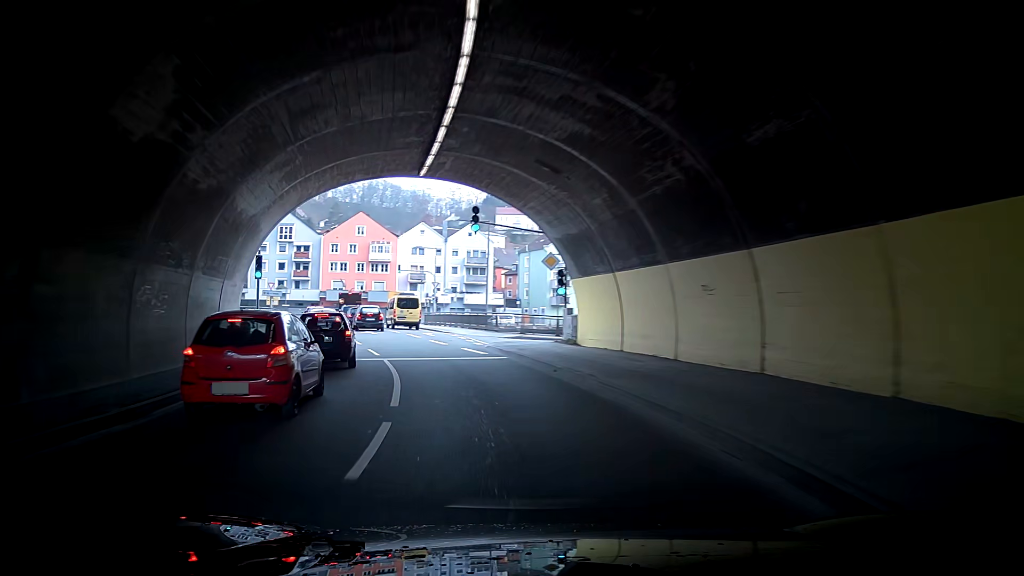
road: primary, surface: asphalt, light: Day
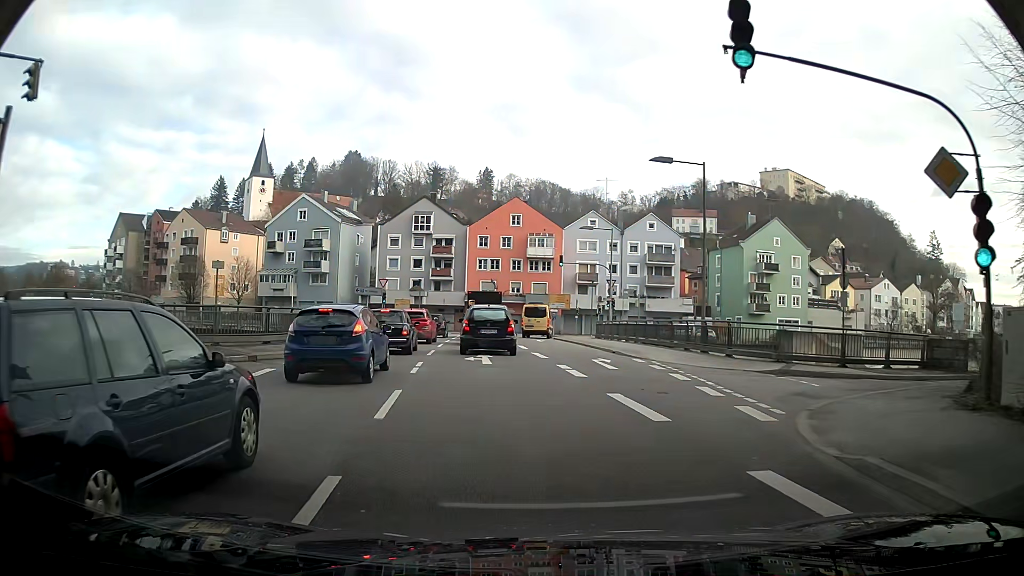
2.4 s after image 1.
(-1.2, +19.4) m; -14°
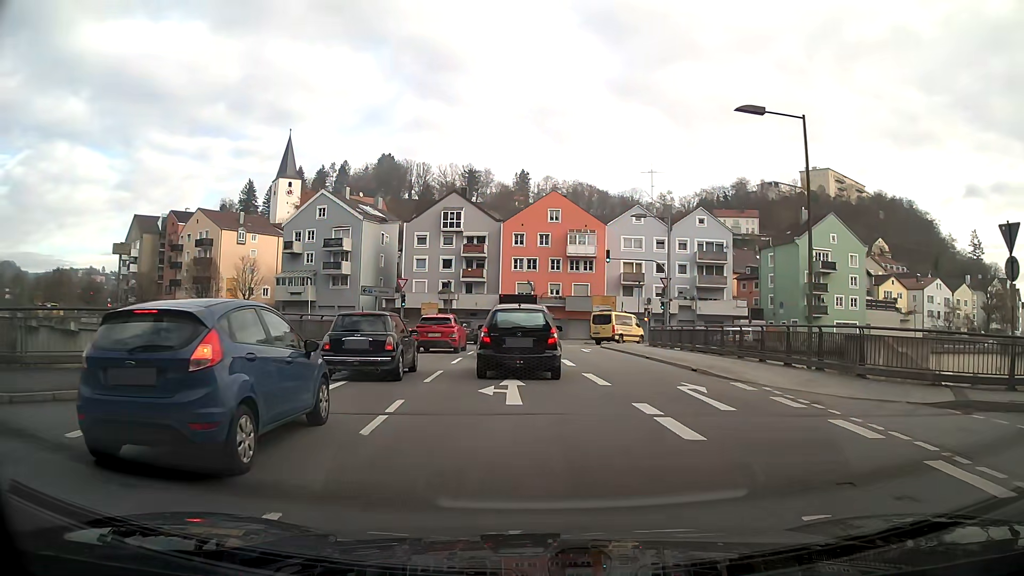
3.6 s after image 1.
(0.0, +7.0) m; -2°
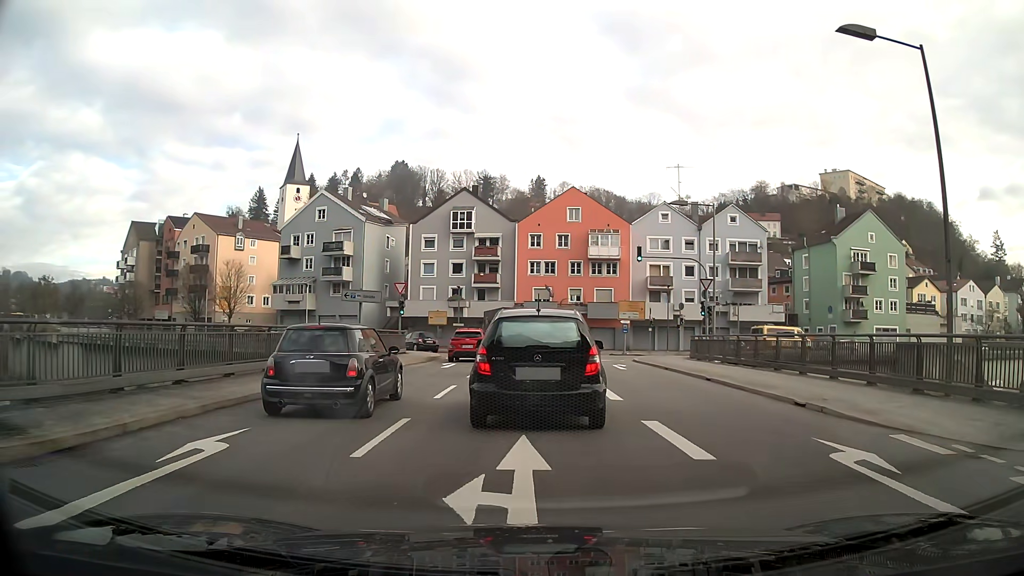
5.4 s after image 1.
(-0.1, +6.3) m; -2°
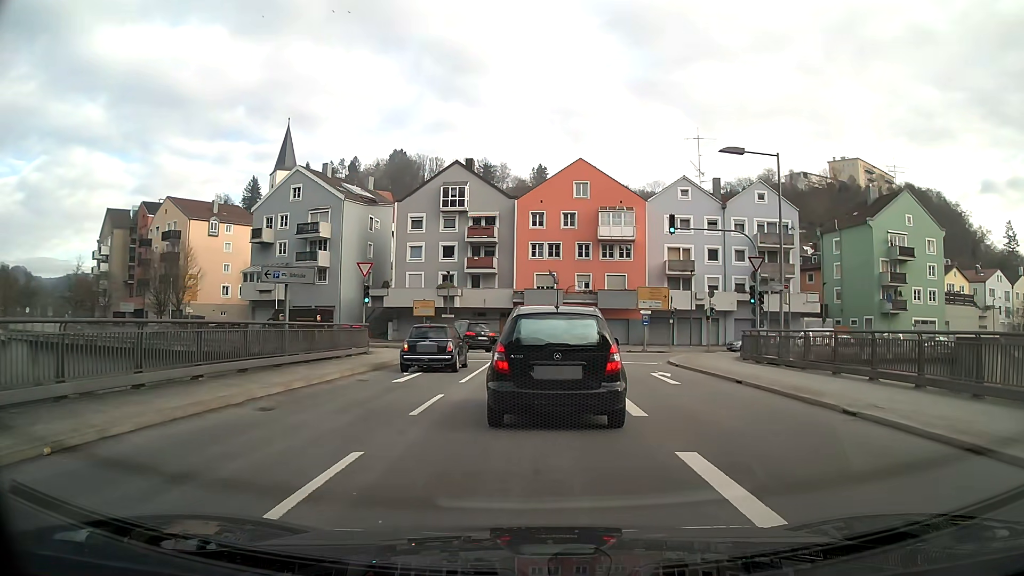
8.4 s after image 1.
(0.0, +9.1) m; 0°
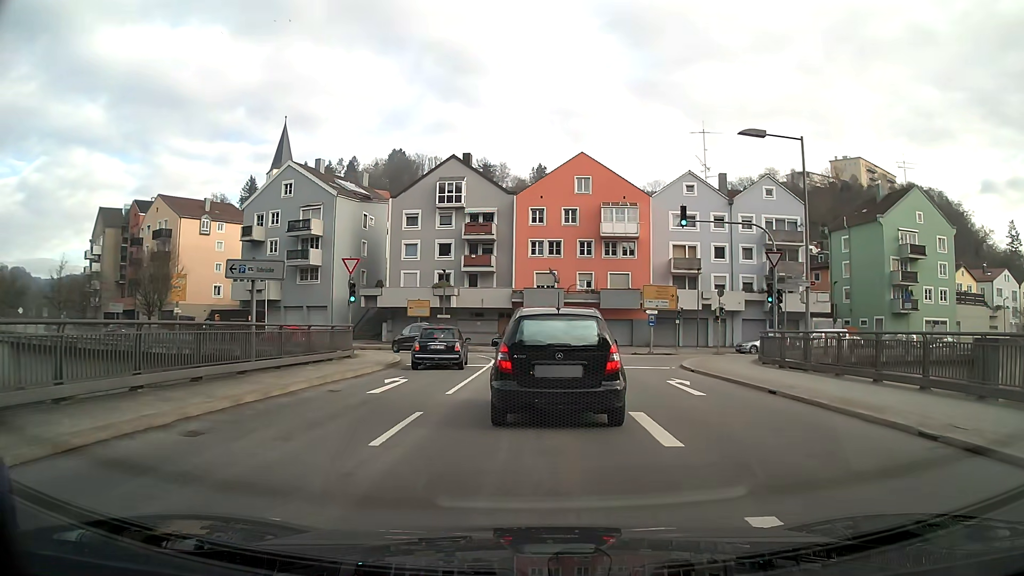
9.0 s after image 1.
(0.0, +2.5) m; 0°
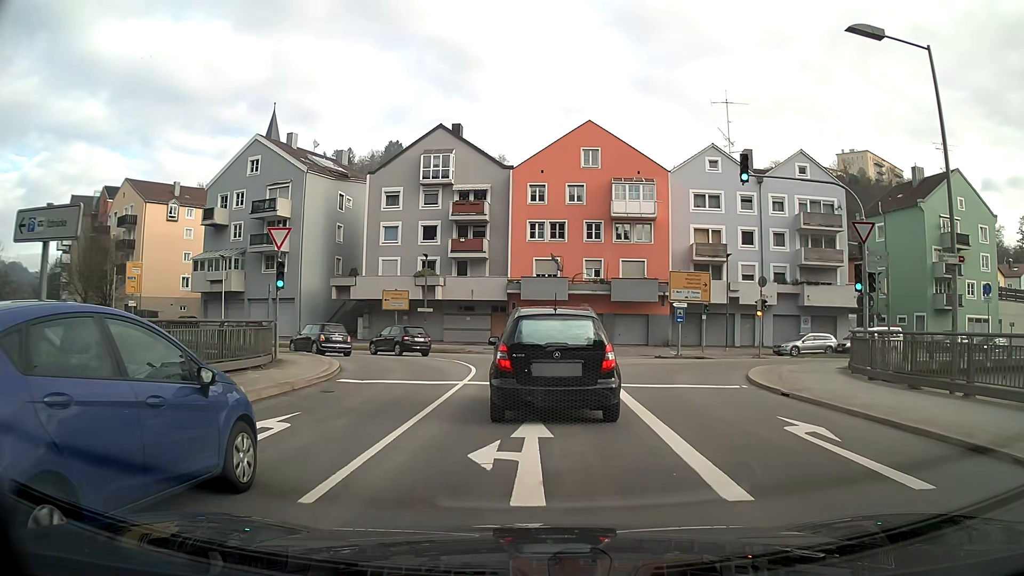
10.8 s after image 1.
(0.0, +8.6) m; 0°
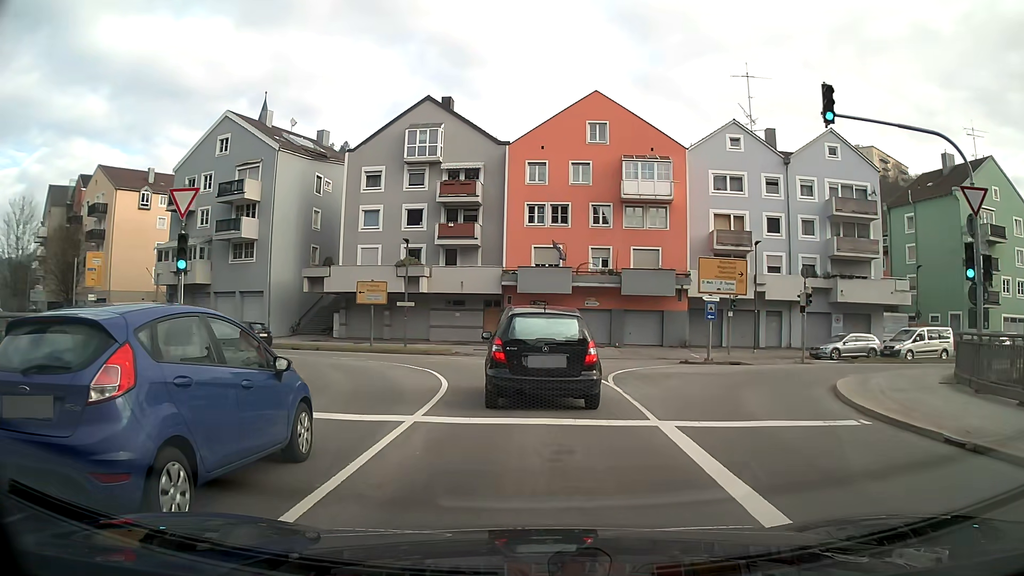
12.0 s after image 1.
(0.0, +6.3) m; 0°
(0, +10) (-2, +20) (-8, +28) (-17, +33) (-26, +36) (-35, +40) (-45, +44) (-53, +49) (-61, +54) (-69, +61) m
